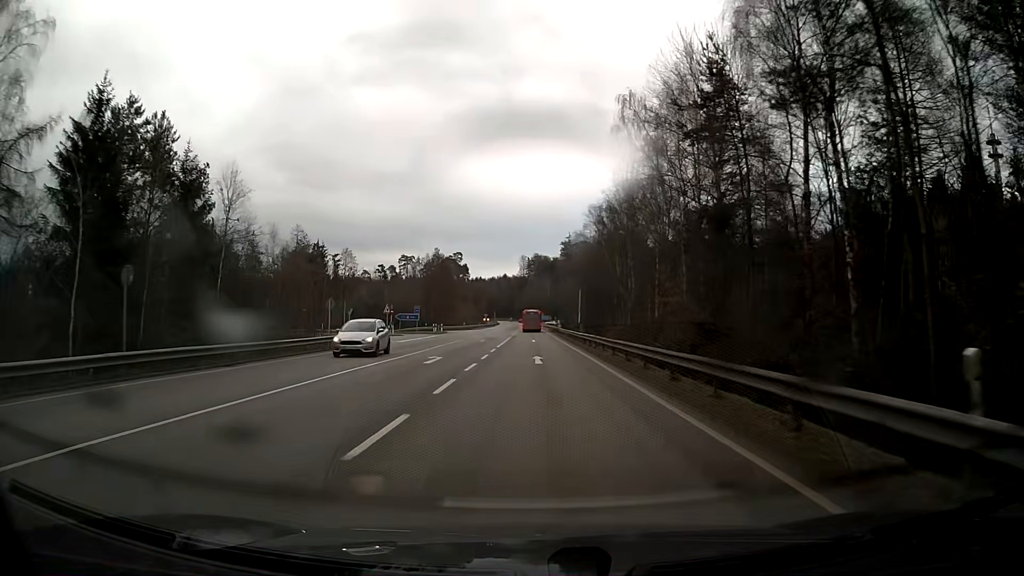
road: secondary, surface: asphalt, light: Day
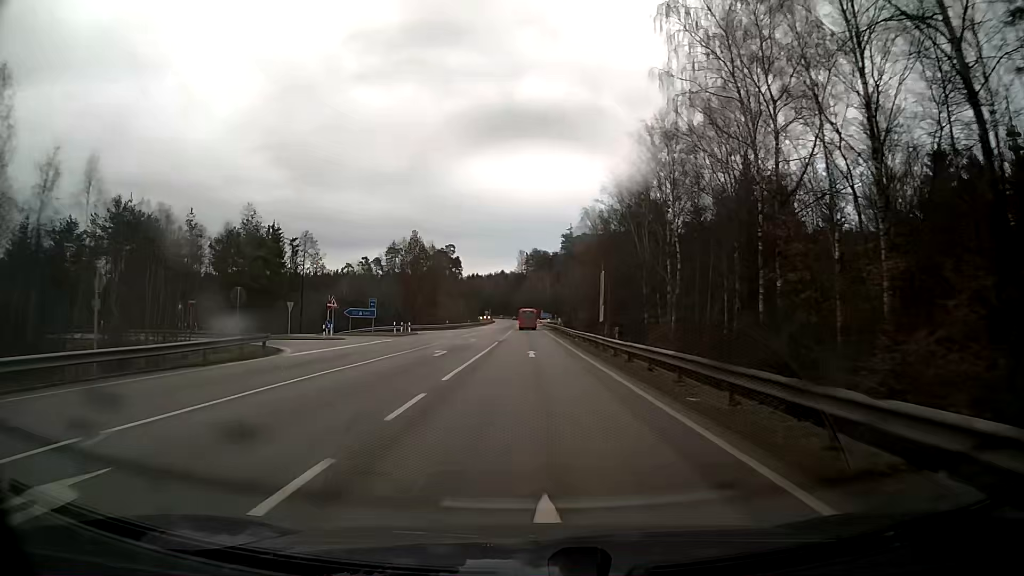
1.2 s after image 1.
(0.0, +21.5) m; 0°
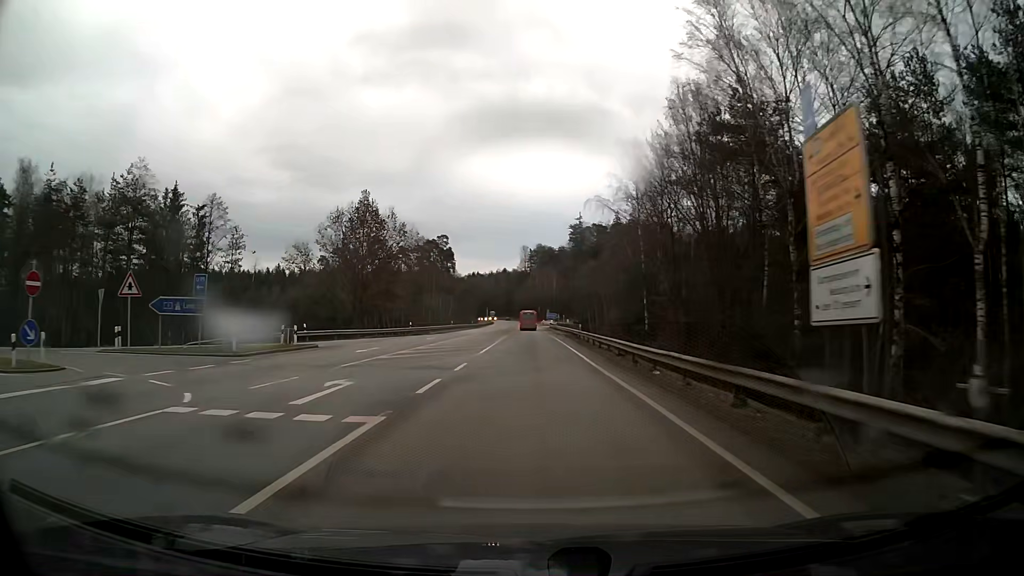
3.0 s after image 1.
(0.0, +32.3) m; 0°
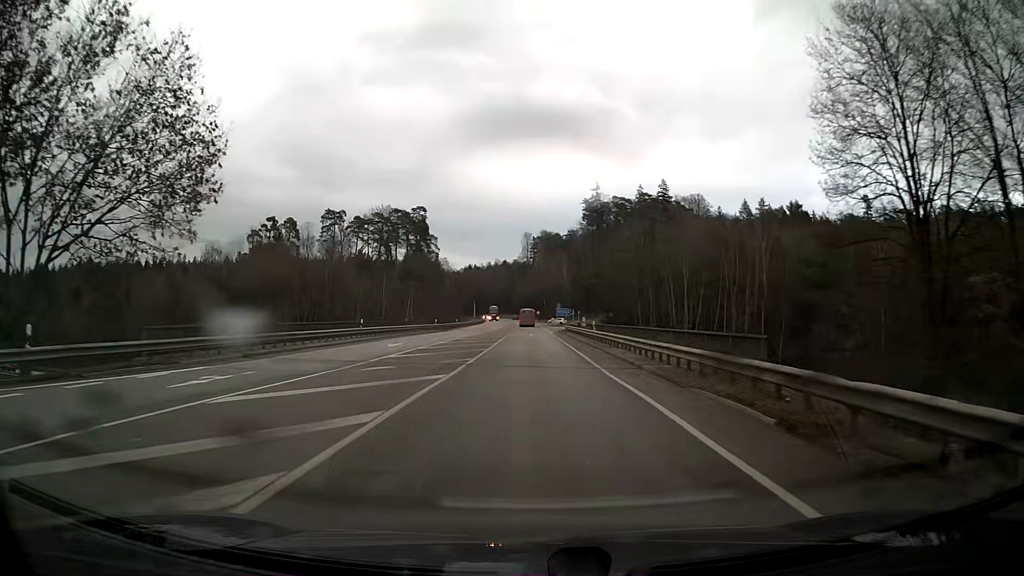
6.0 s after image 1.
(-0.2, +53.8) m; 0°
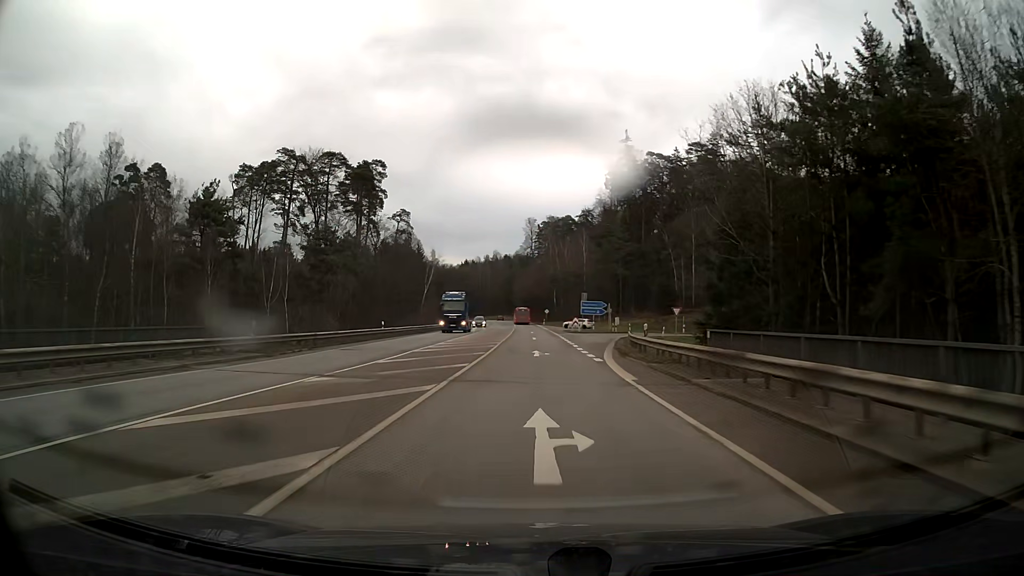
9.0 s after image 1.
(-0.2, +53.8) m; 0°
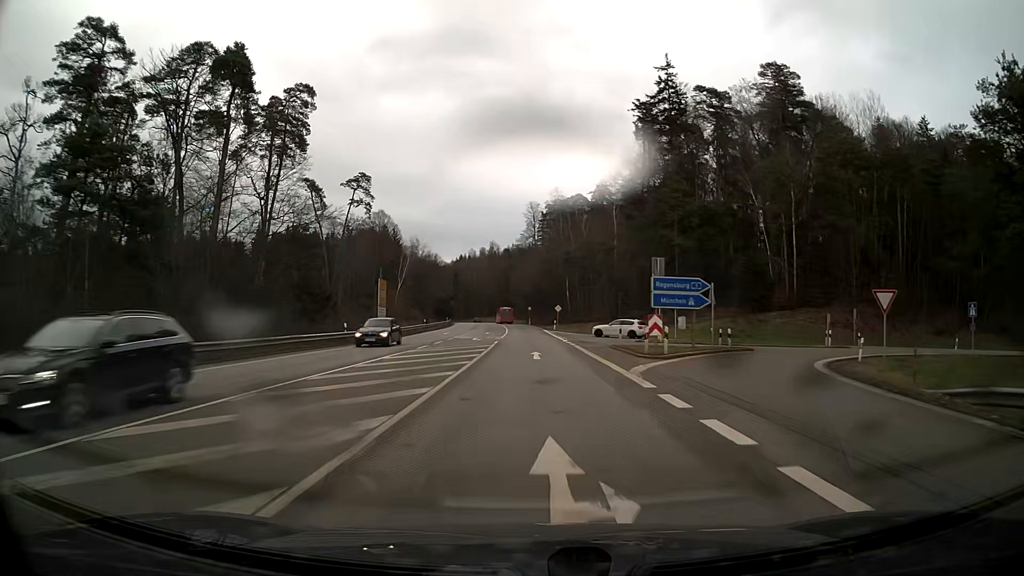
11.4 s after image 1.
(-0.1, +43.0) m; 0°
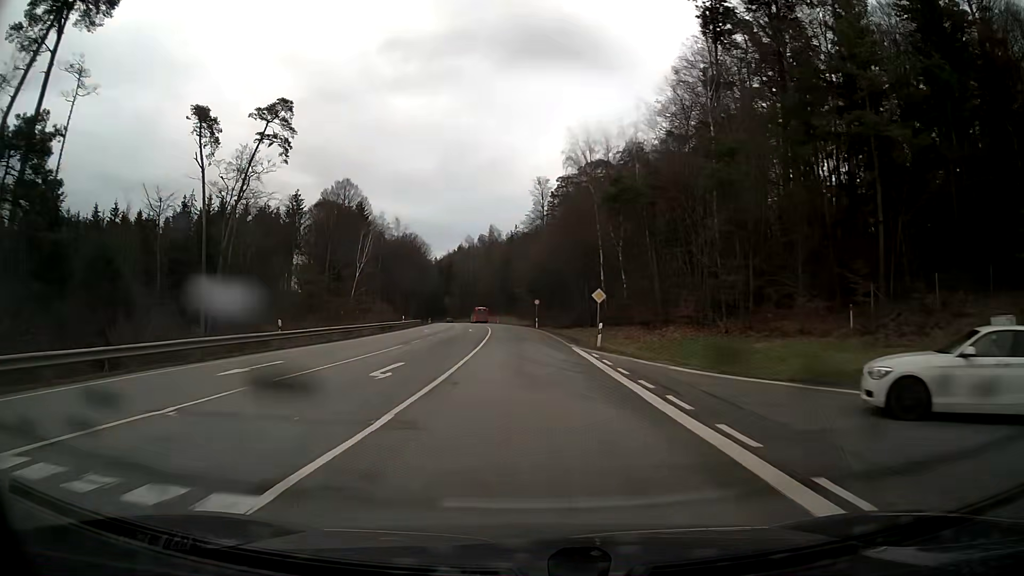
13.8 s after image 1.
(-0.2, +42.8) m; -1°
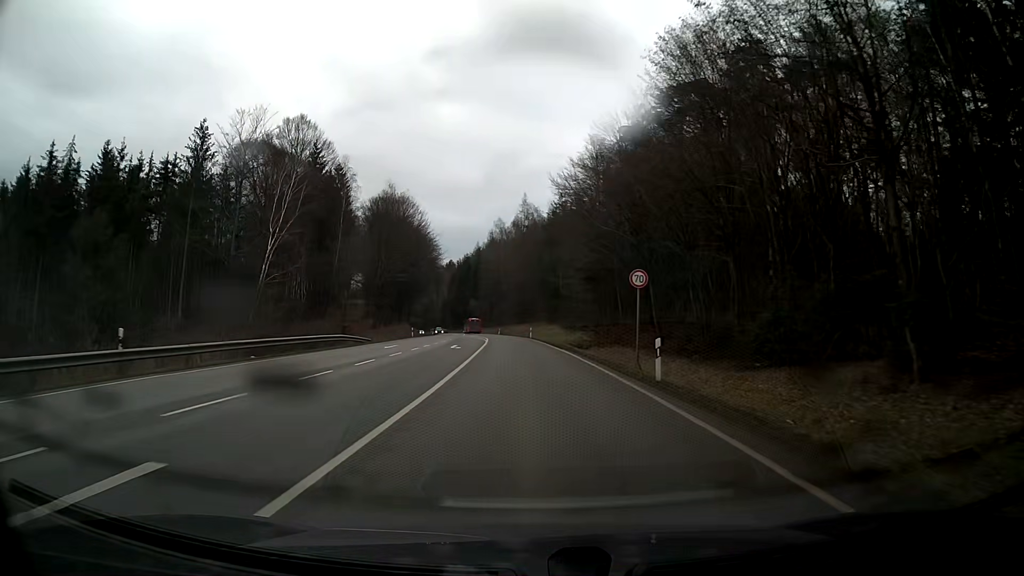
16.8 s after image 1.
(-1.7, +53.6) m; -4°
